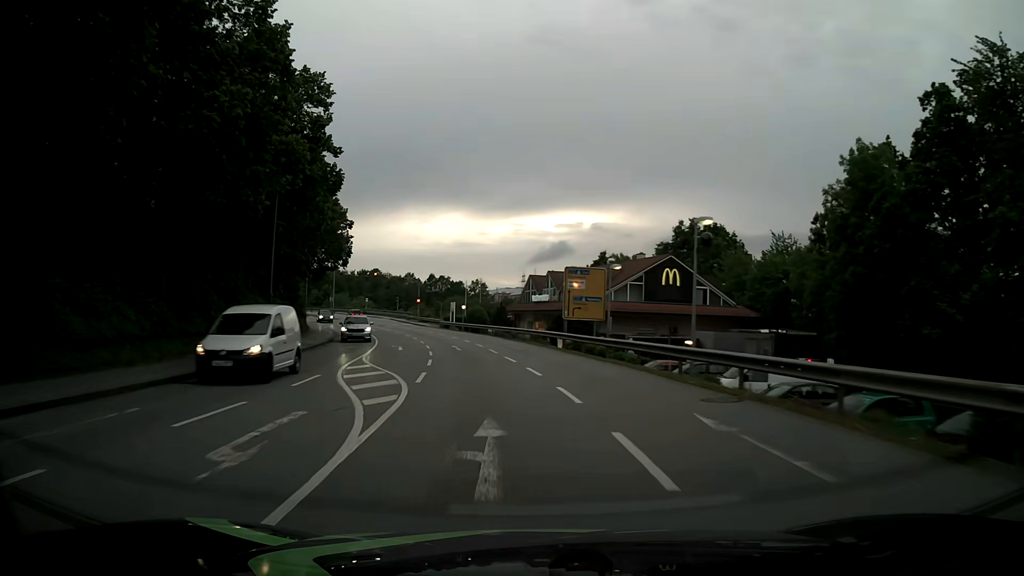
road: tertiary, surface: asphalt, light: Day
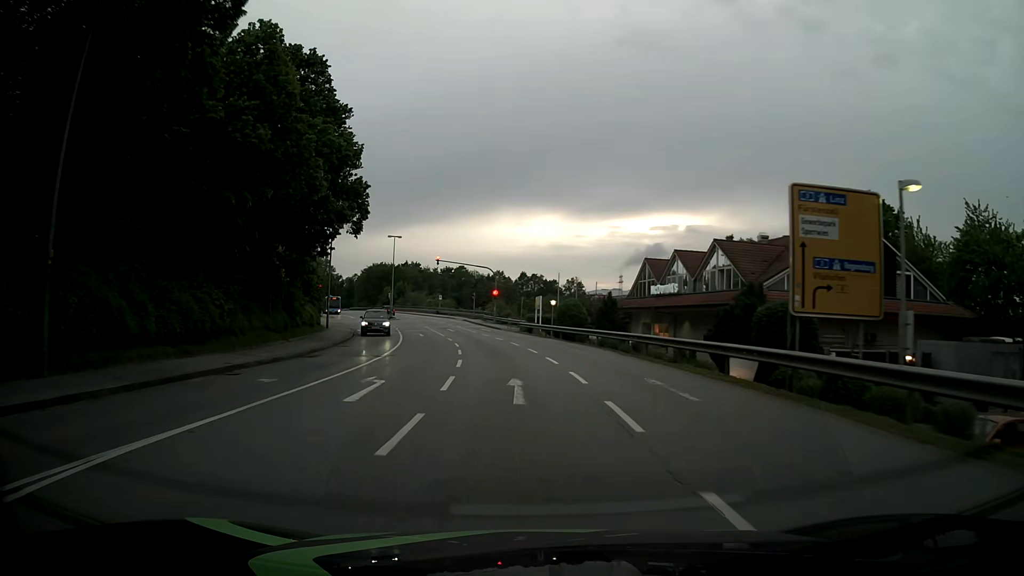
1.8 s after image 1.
(-1.4, +20.6) m; -8°
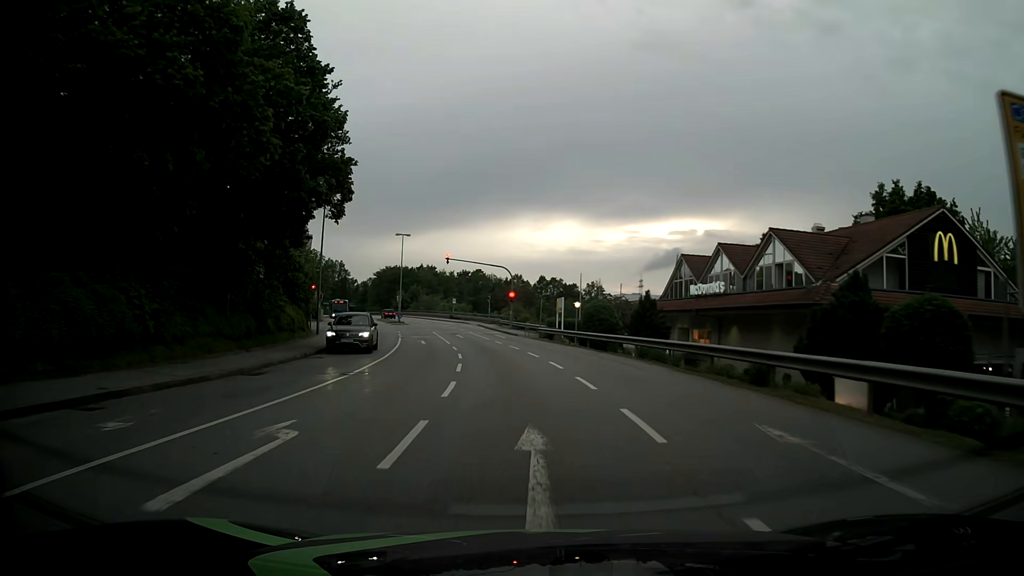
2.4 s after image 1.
(-0.1, +6.5) m; -1°
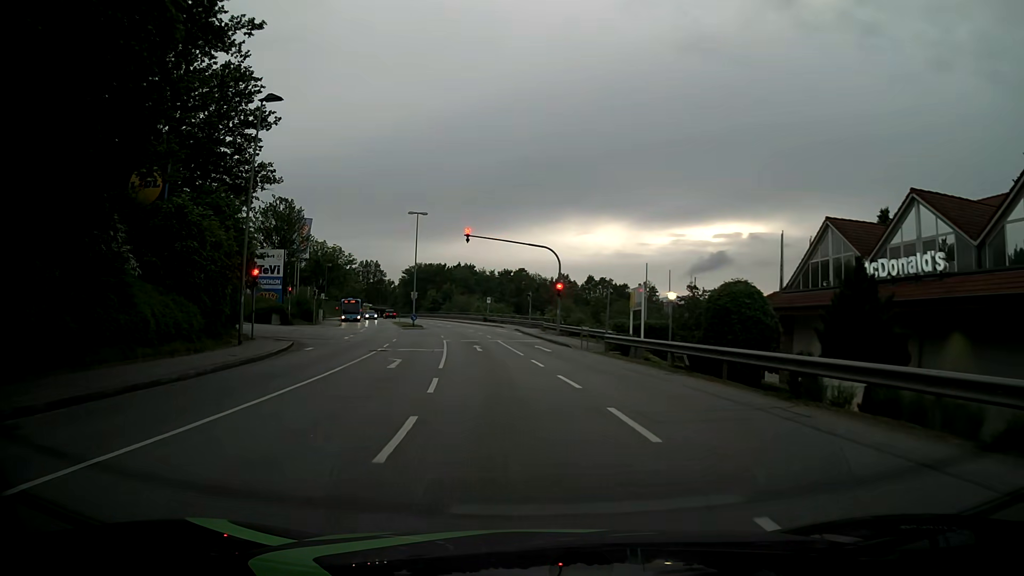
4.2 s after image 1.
(-0.5, +17.5) m; -4°
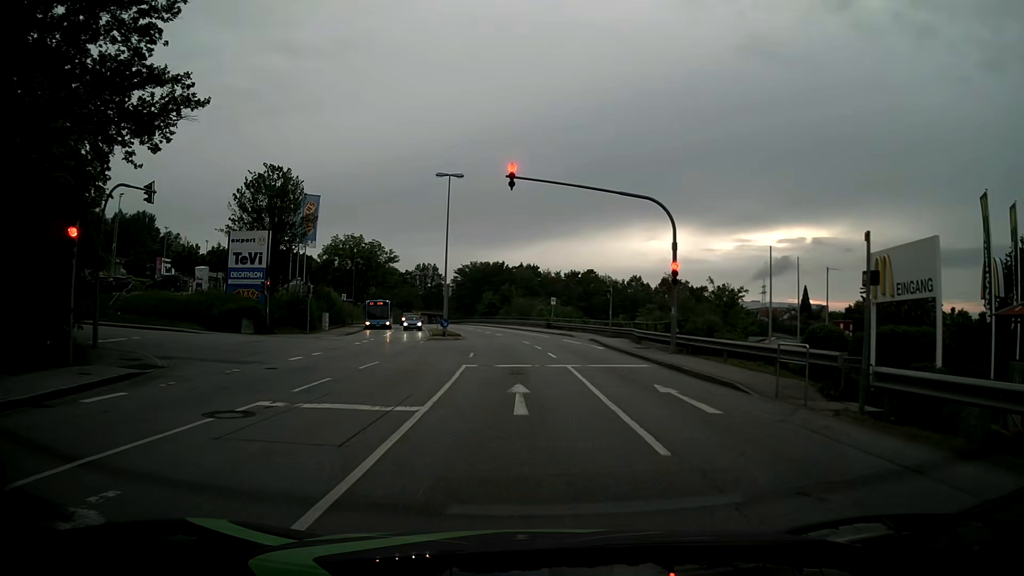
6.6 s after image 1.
(-0.9, +18.0) m; -6°
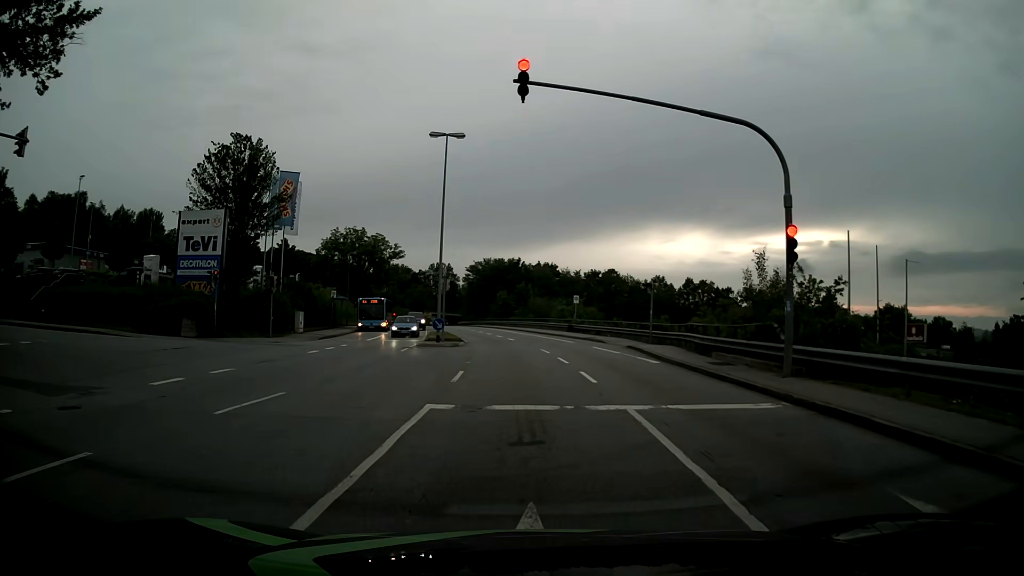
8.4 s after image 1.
(-0.1, +9.4) m; -1°
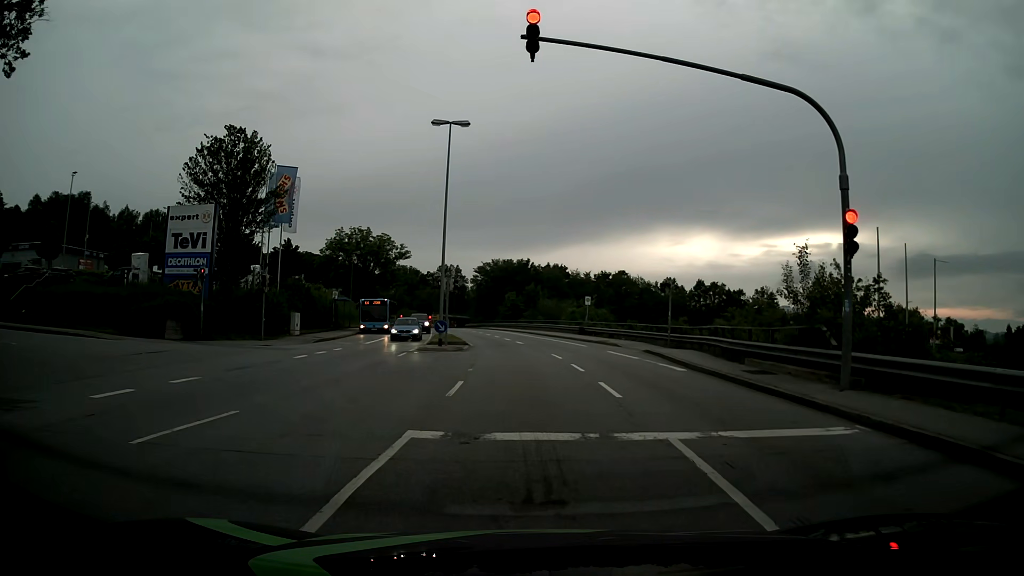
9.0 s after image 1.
(0.0, +2.4) m; -1°
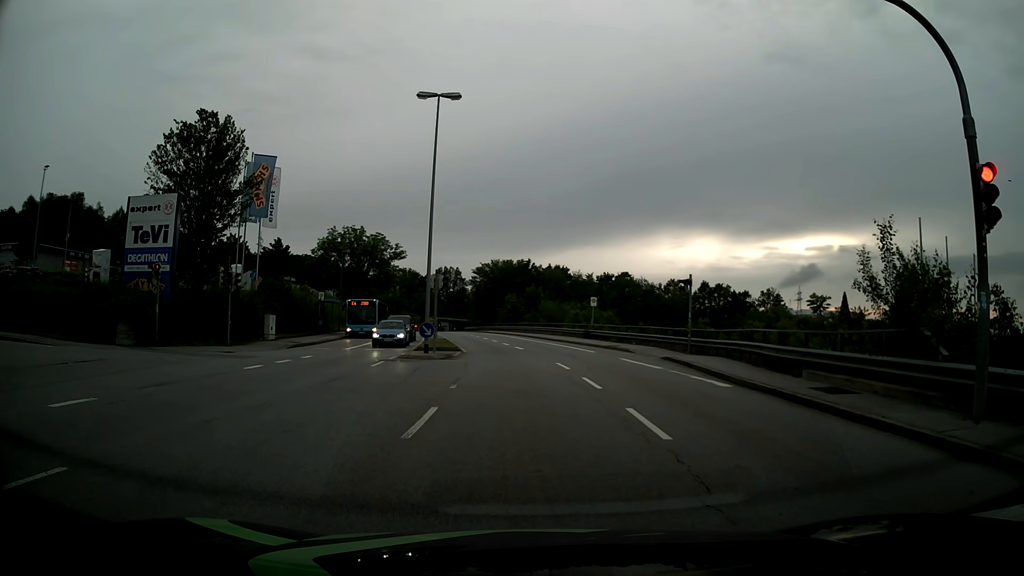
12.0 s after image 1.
(0.0, +3.9) m; -1°
